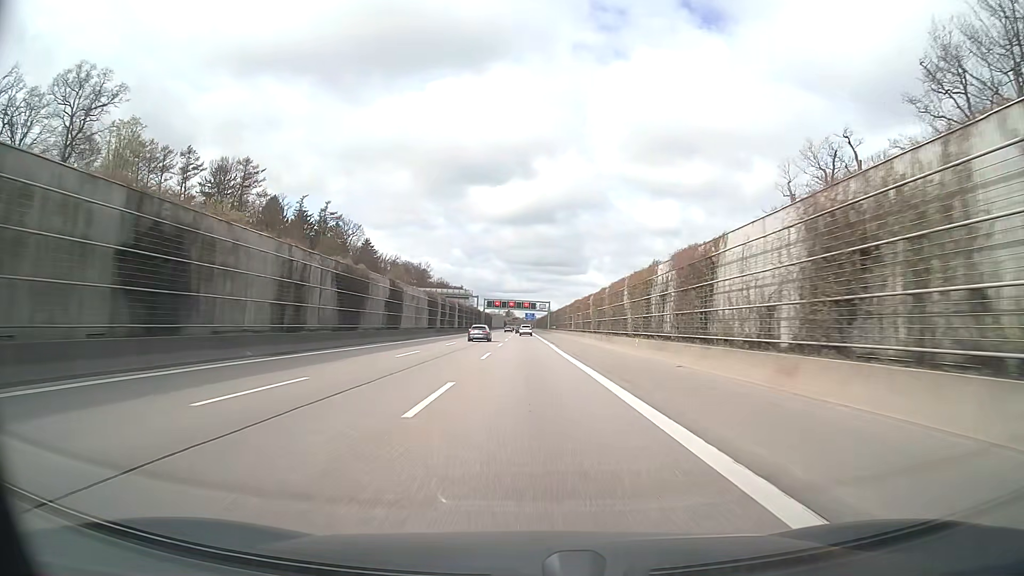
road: motorway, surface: asphalt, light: Day
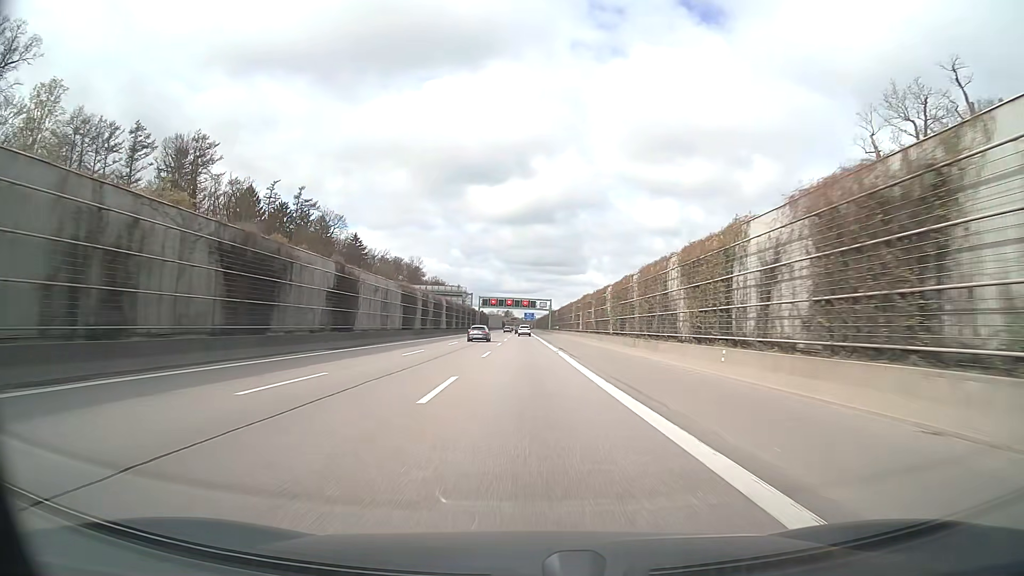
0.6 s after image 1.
(0.0, +15.9) m; 0°
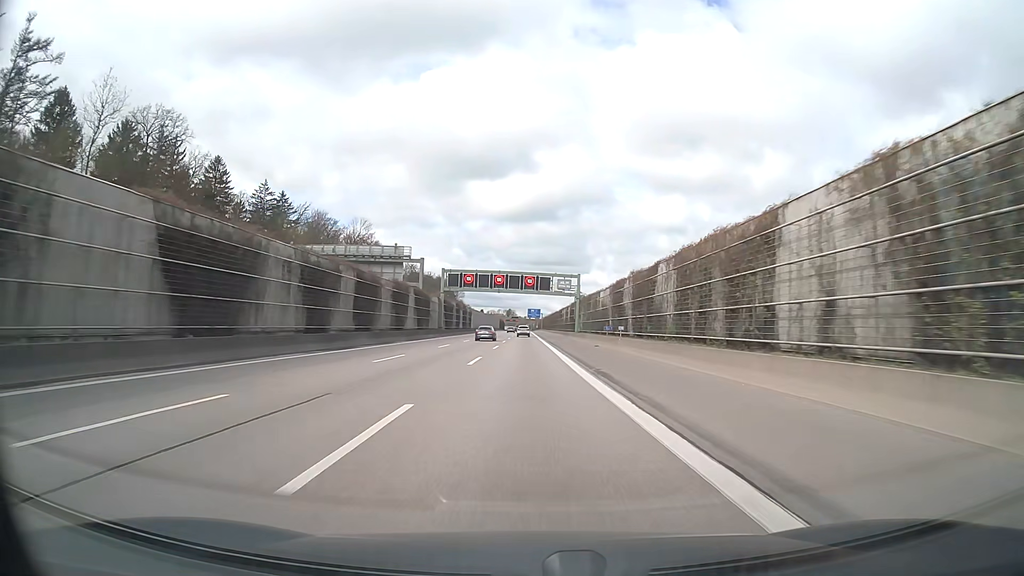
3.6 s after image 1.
(-0.3, +79.2) m; 0°
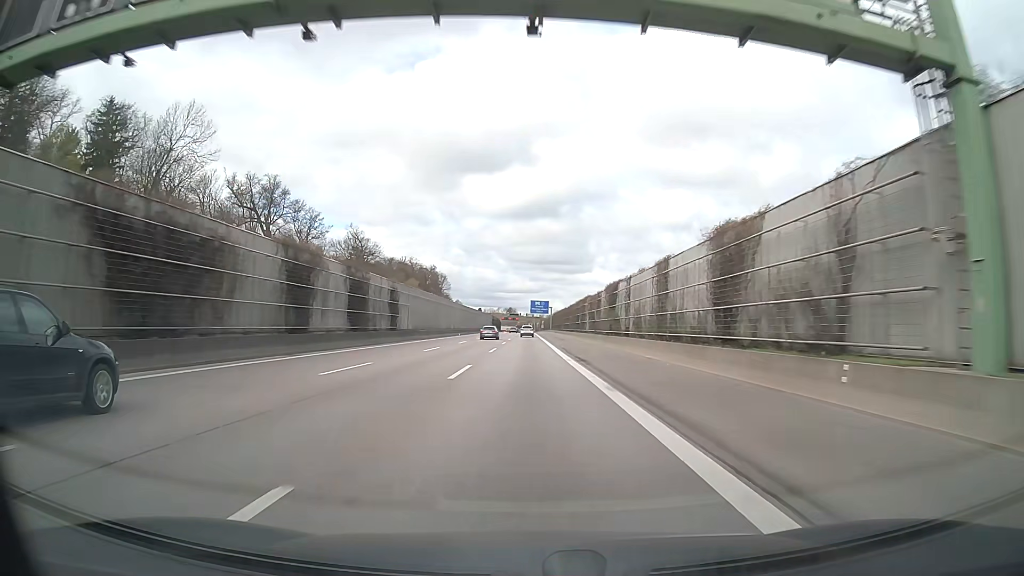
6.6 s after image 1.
(0.0, +79.0) m; 0°
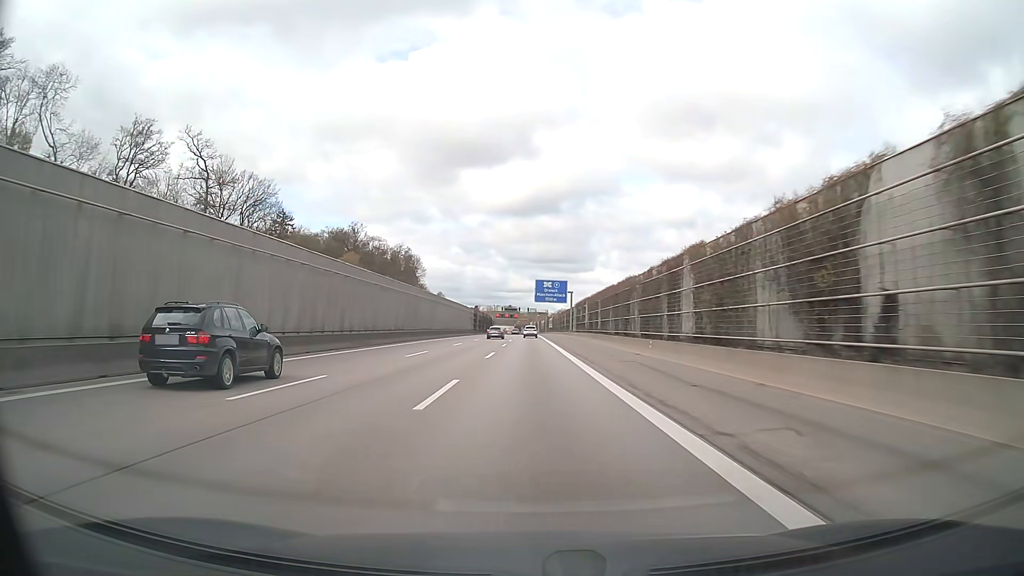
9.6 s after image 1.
(0.0, +78.9) m; 0°
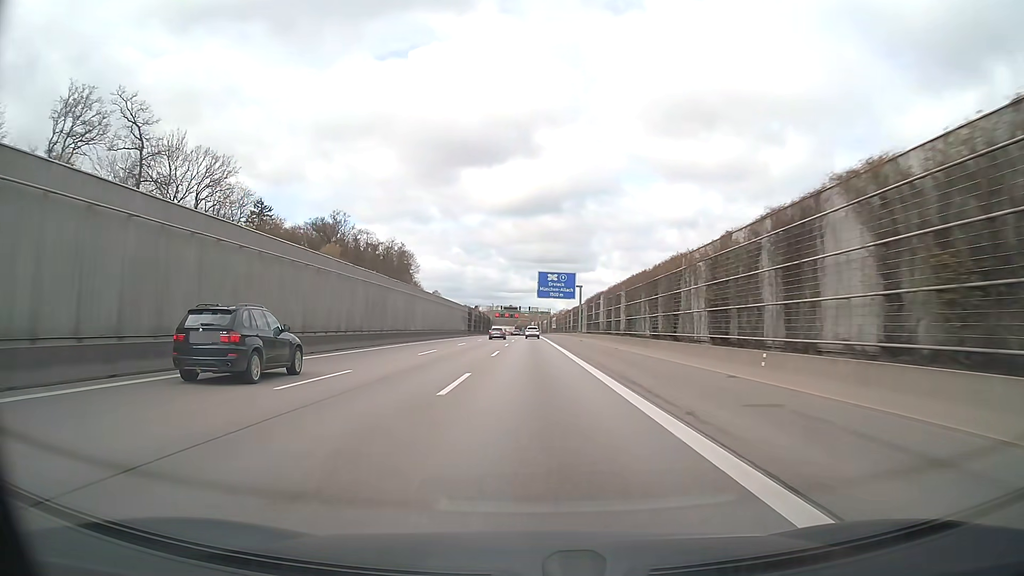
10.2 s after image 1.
(0.0, +15.8) m; 0°
(0, +10) (0, +20) (0, +30) (0, +40) (0, +50) (0, +60) (0, +70) (0, +80) (0, +90) (0, +100) m
